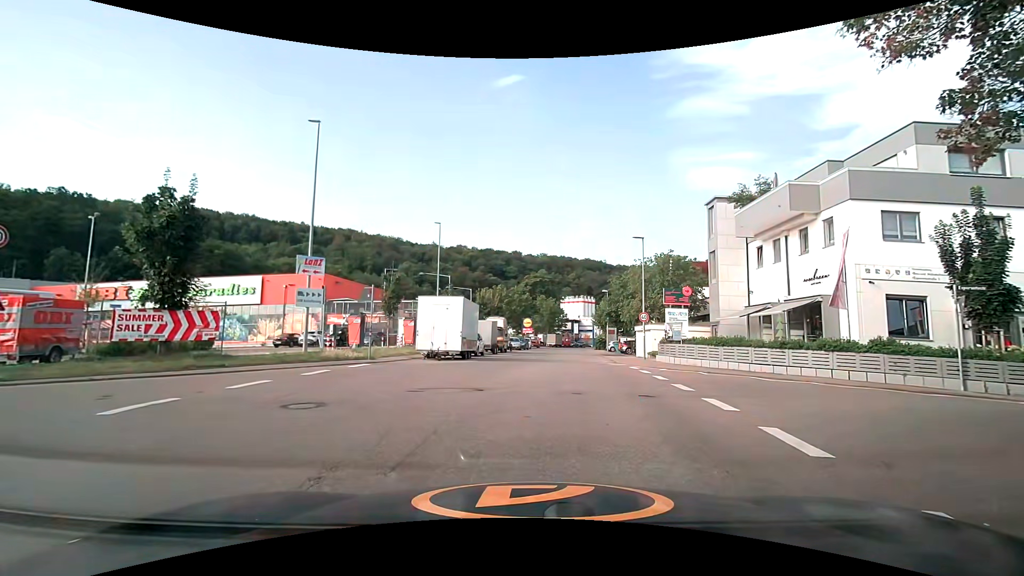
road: unclassified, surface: asphalt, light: Day
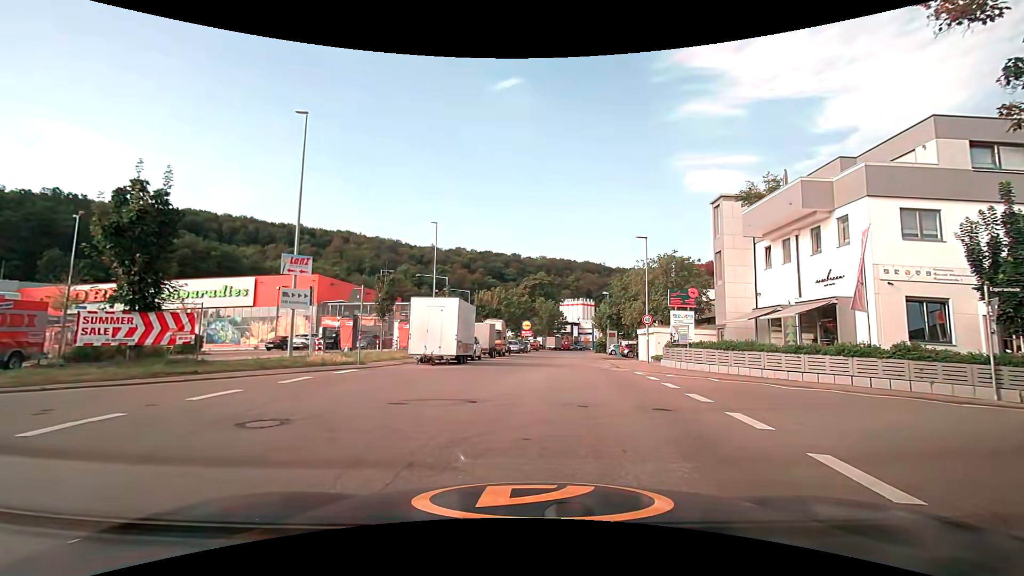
(0.0, +1.2) m; +2°
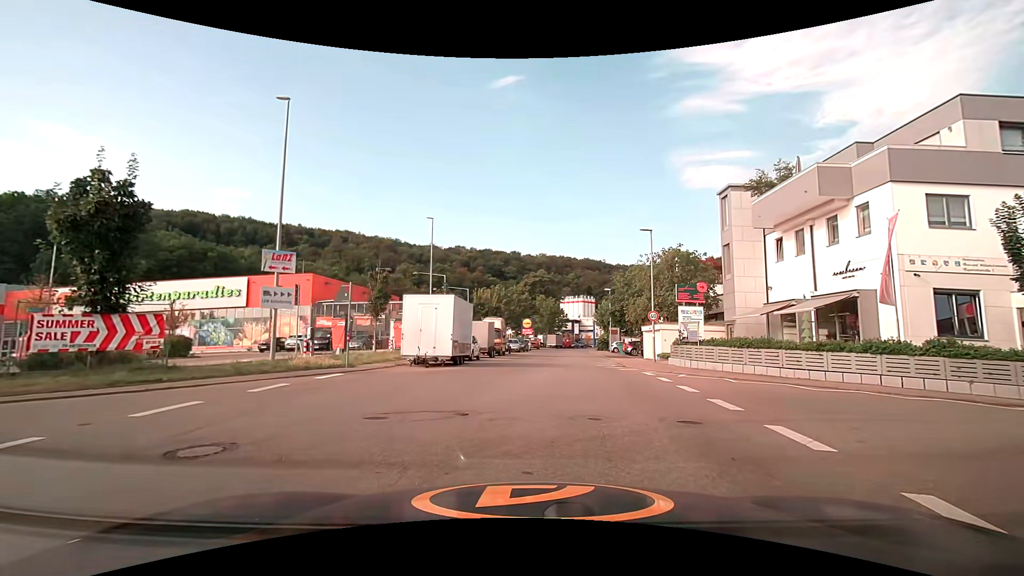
(0.0, +1.4) m; -1°
